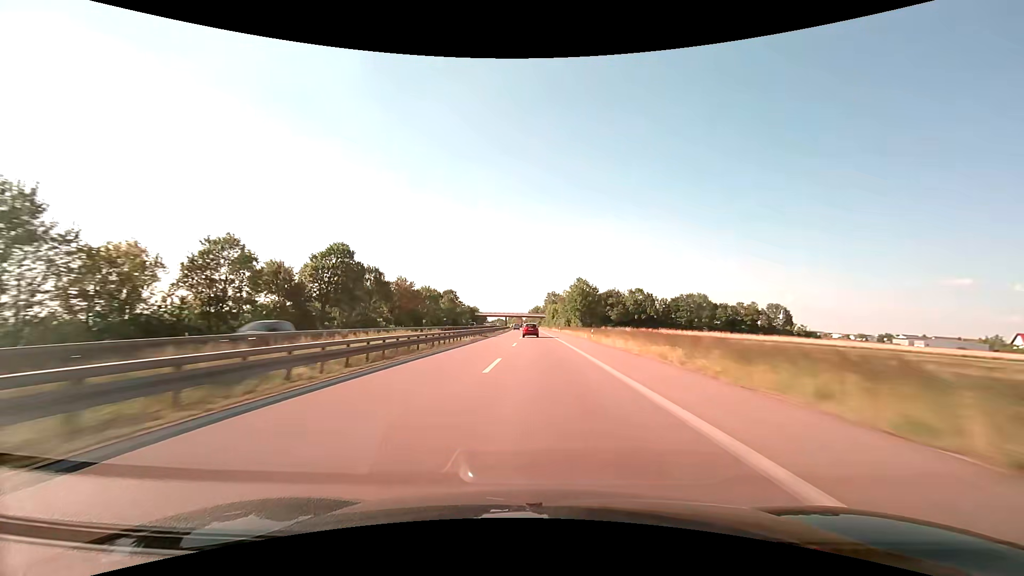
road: trunk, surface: asphalt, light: Day
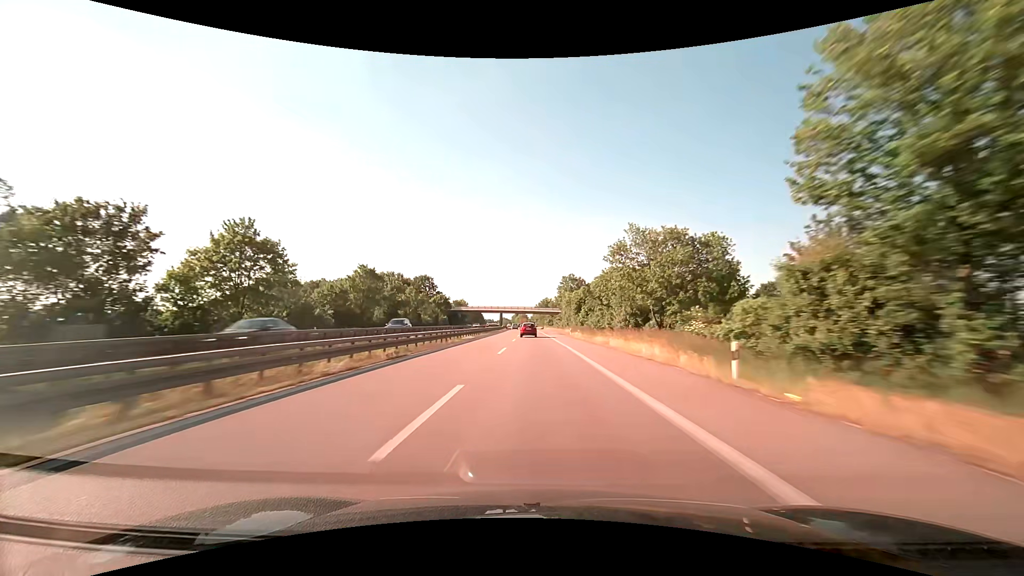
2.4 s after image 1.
(-0.4, +81.0) m; -1°
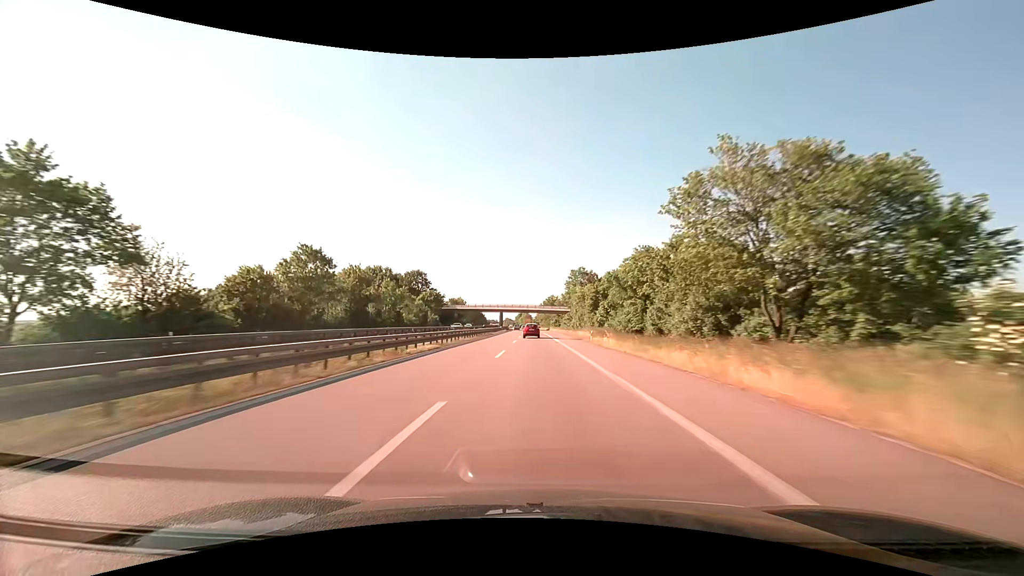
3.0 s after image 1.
(-0.1, +20.3) m; -1°
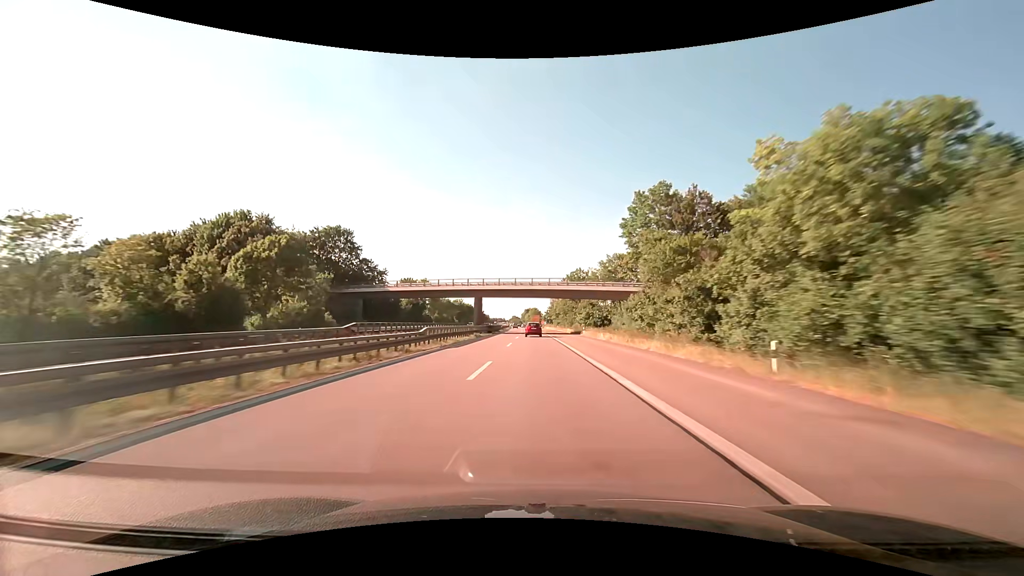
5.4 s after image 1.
(-0.8, +80.6) m; -1°
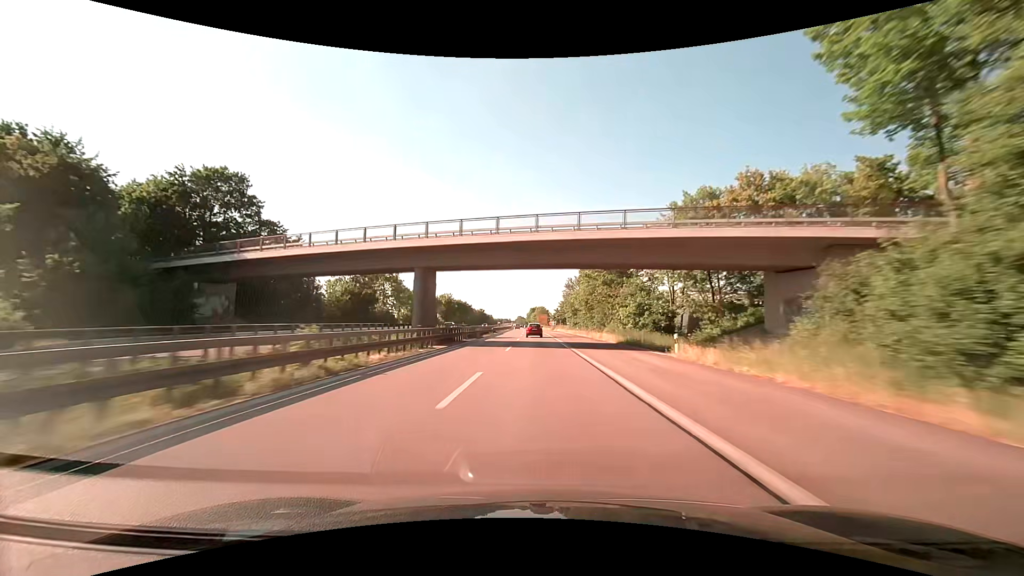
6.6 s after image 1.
(-0.2, +39.8) m; -1°
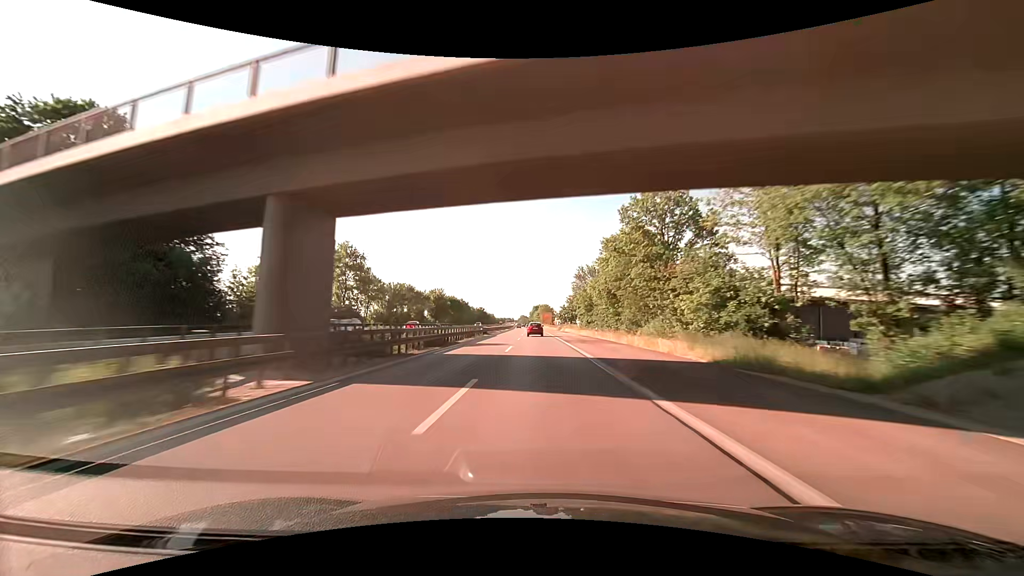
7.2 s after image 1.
(-0.1, +19.9) m; 0°
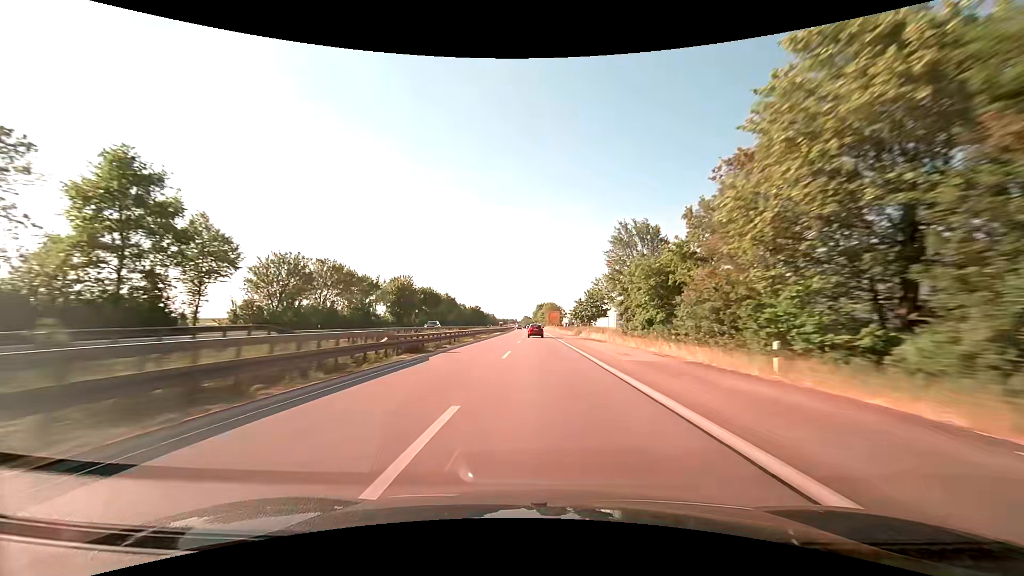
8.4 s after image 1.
(-0.2, +39.9) m; -1°
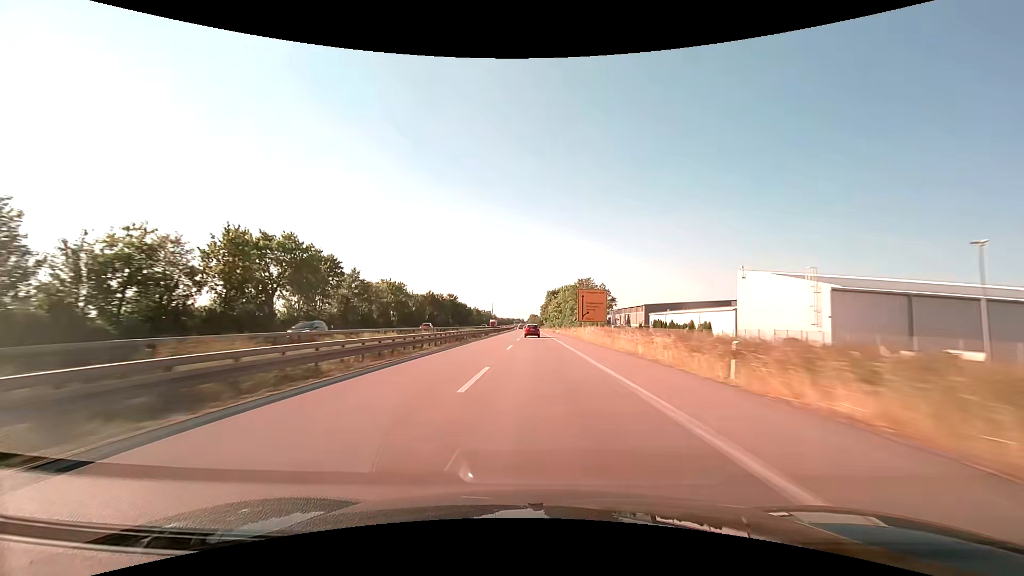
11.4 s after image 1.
(-0.5, +100.3) m; -1°
(0, +10) (0, +20) (0, +30) (0, +40) (0, +50) (0, +60) (0, +70) (-1, +80) (-1, +90) (-1, +100) m
